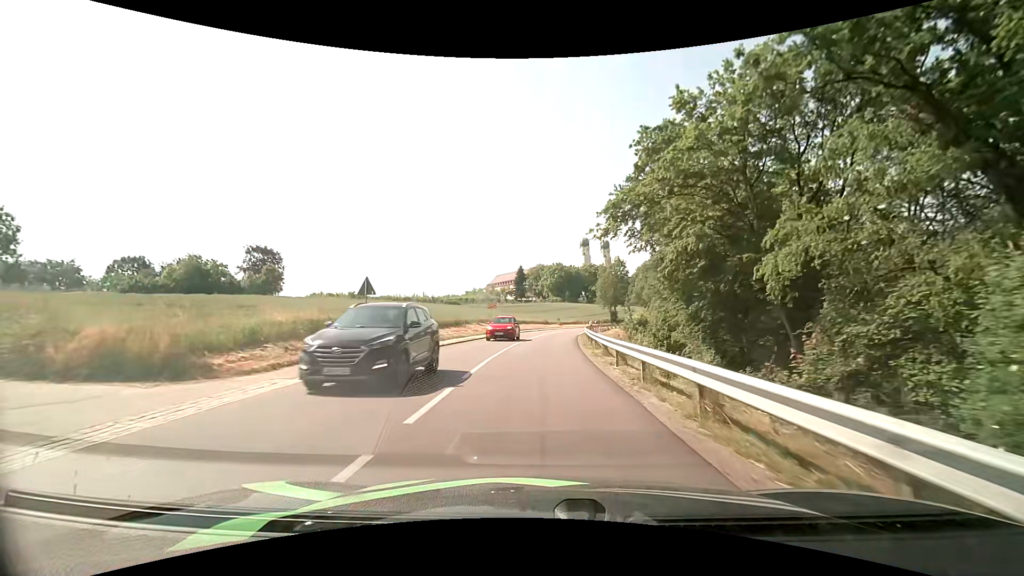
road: tertiary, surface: asphalt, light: Day
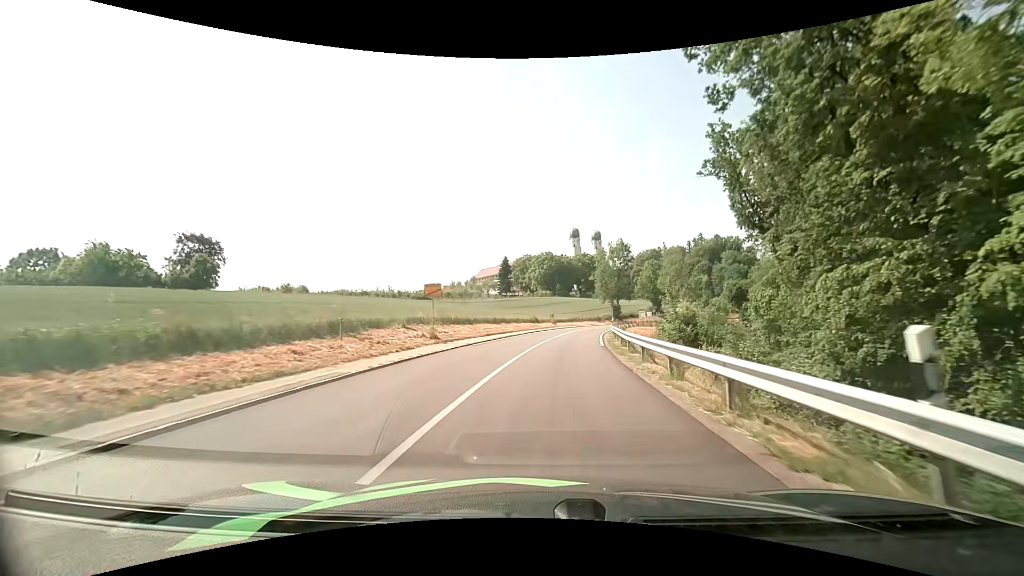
(0.0, +24.1) m; +1°
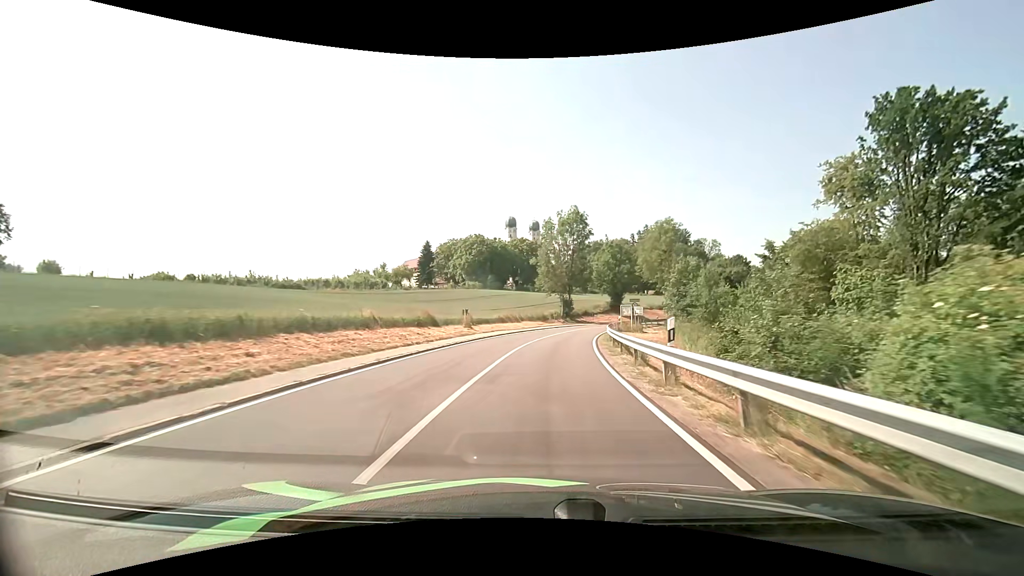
(+2.4, +33.7) m; +8°
(0, +10) (+1, +20) (+1, +30) (+3, +40) (+5, +50) (+8, +59) (+11, +69) (+15, +78) (+20, +87) (+25, +95) m
